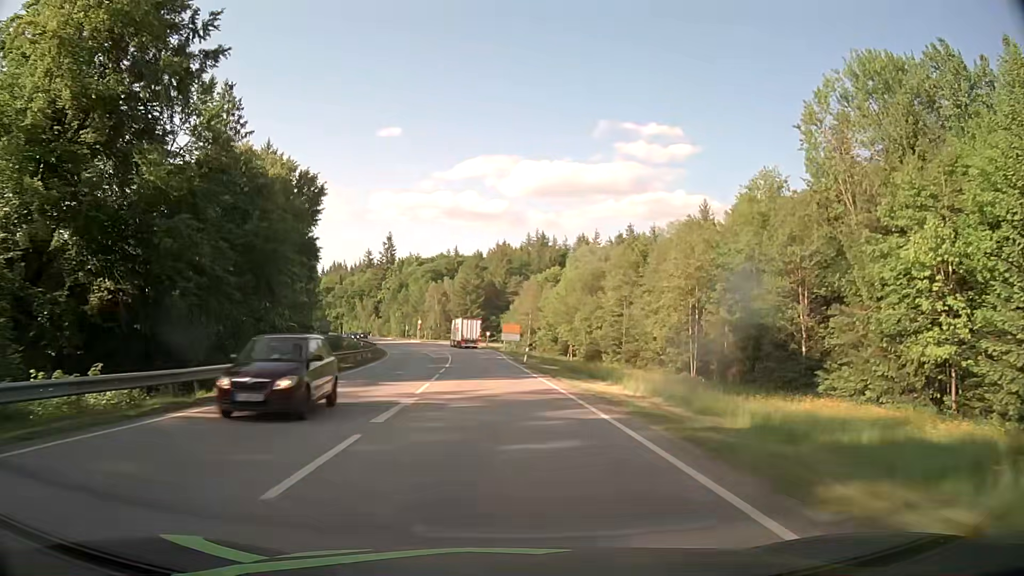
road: secondary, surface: asphalt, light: Day
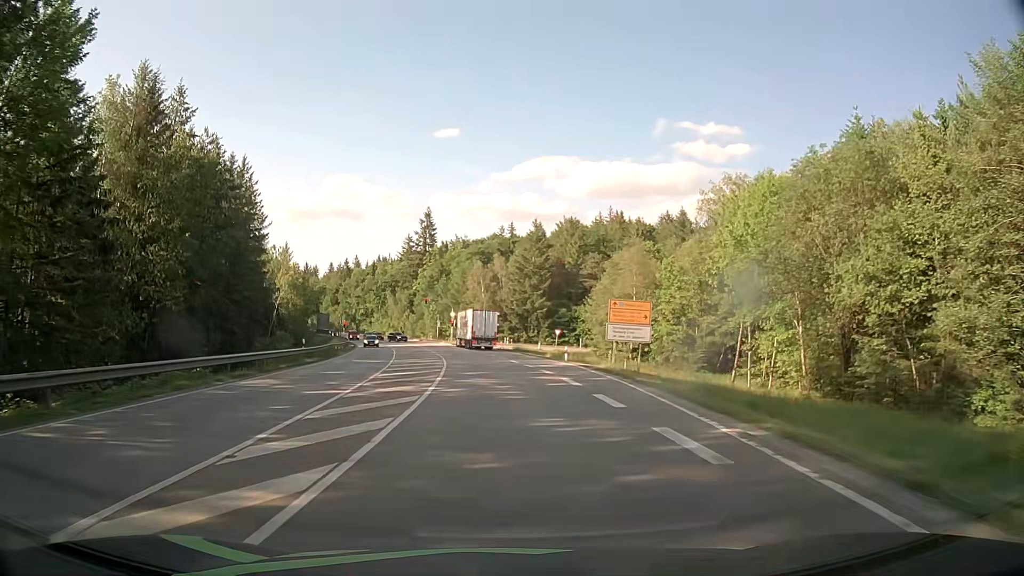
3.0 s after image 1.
(-2.4, +52.1) m; -5°
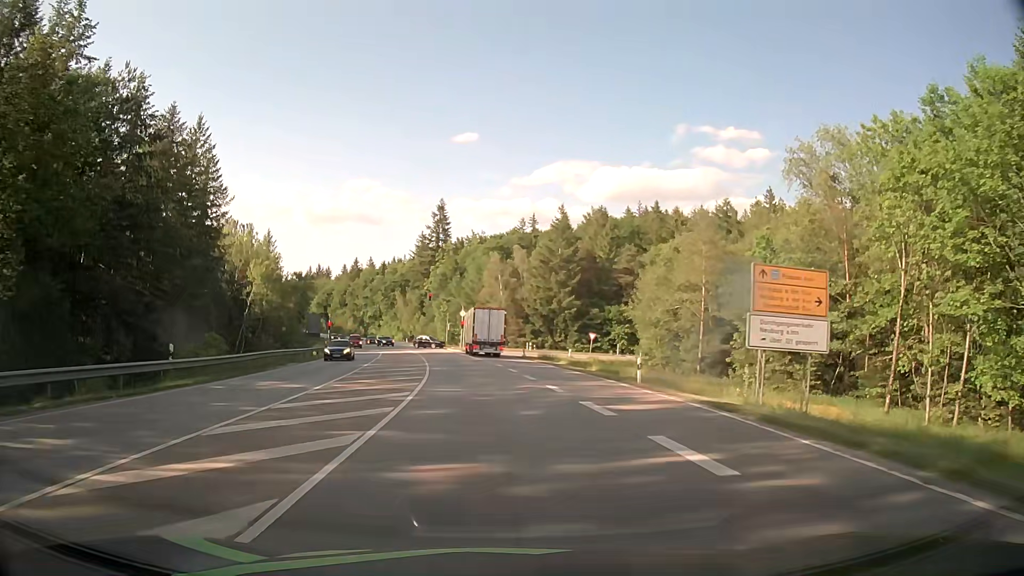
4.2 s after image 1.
(-0.2, +18.4) m; -1°
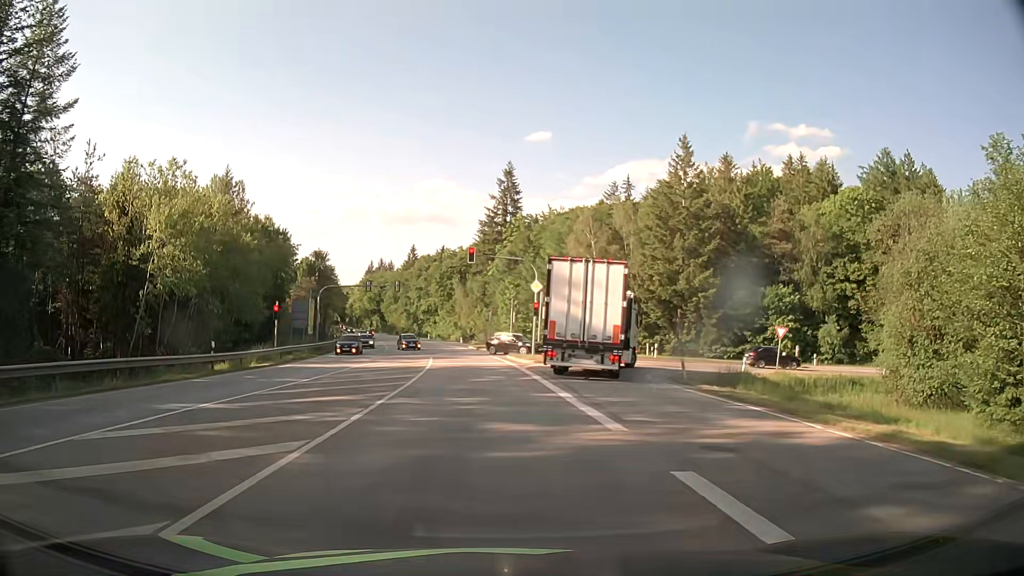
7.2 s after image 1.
(-2.1, +38.3) m; -7°
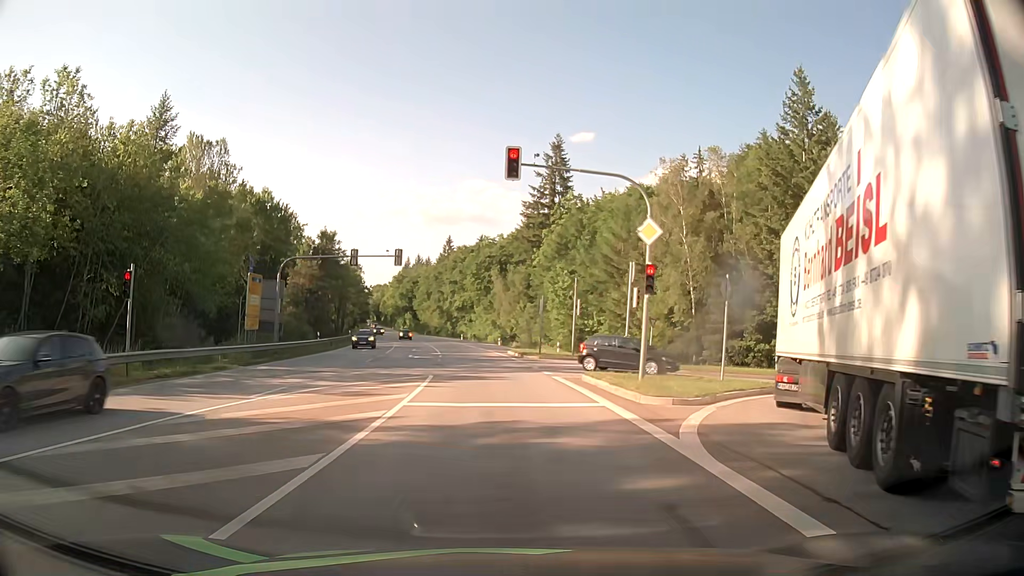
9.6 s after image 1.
(-0.7, +20.8) m; -3°
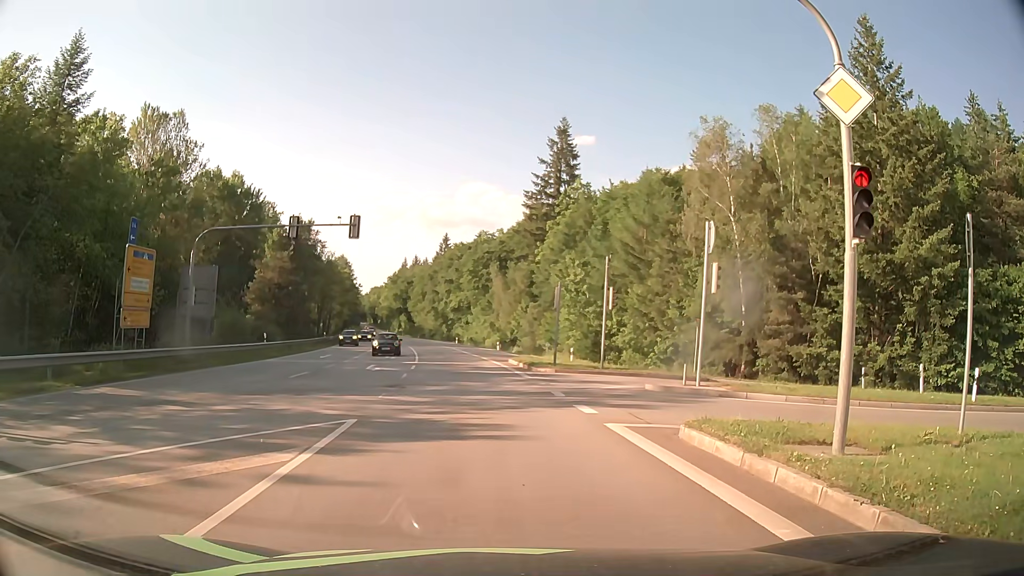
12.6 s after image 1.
(+0.1, +10.9) m; 0°
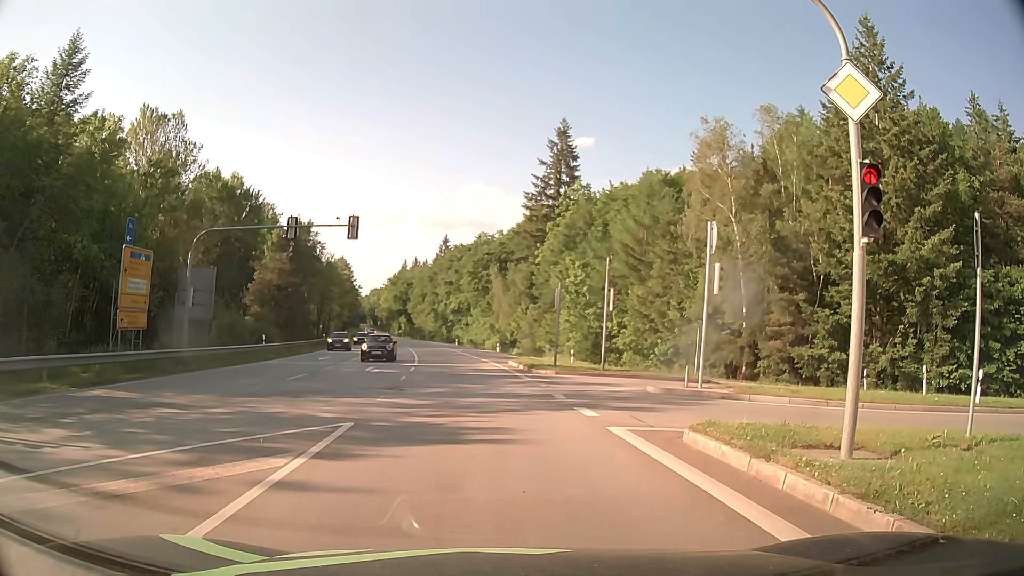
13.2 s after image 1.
(0.0, +0.2) m; 0°
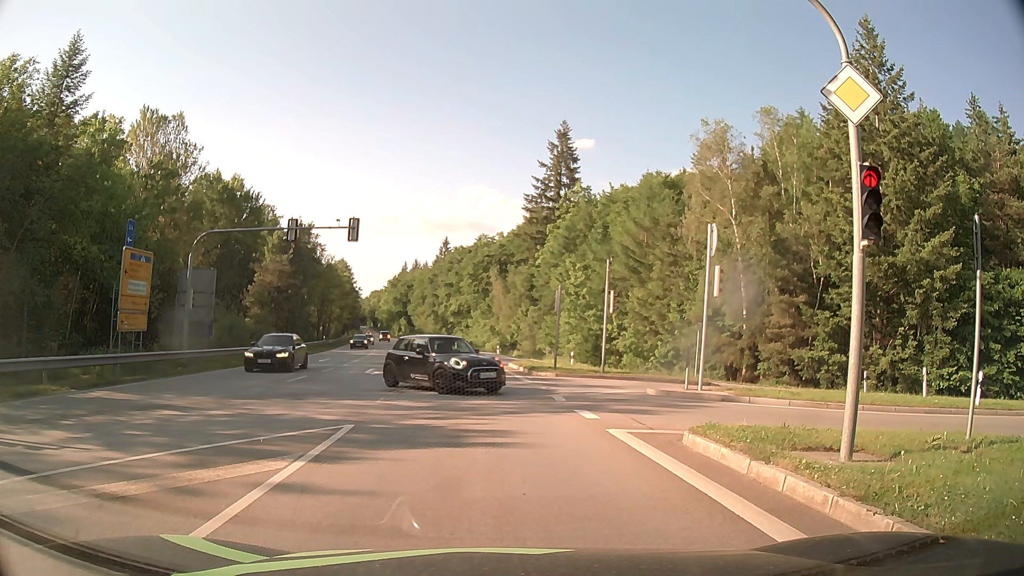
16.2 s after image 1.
(0.0, +0.1) m; 0°
(0, +10) (-1, +20) (-2, +30) (-3, +40) (-4, +50) (-6, +60) (-7, +70) (-9, +79) (-11, +89) (-13, +99) m
